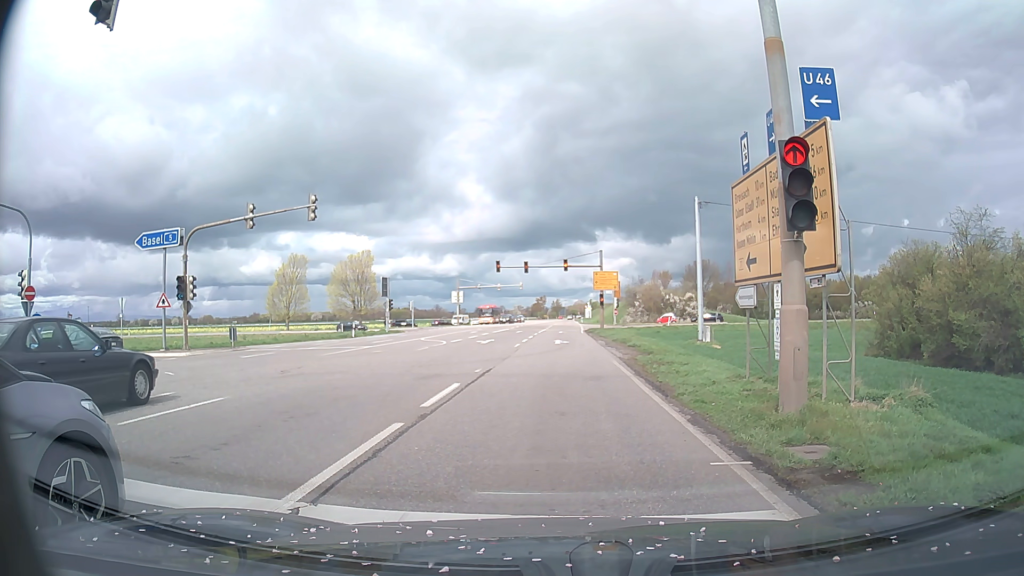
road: primary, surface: asphalt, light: Day
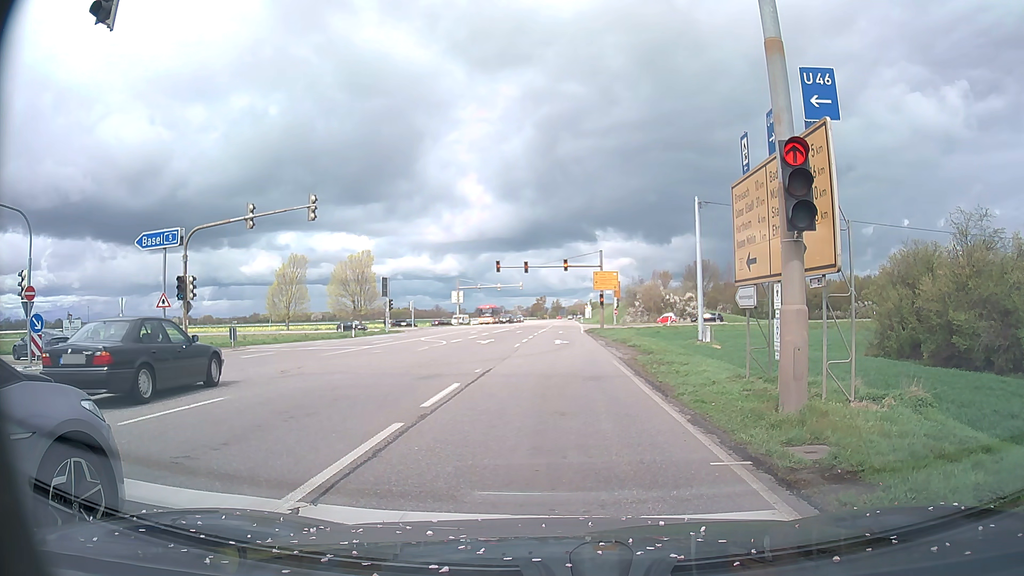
(0.0, 0.0) m; 0°
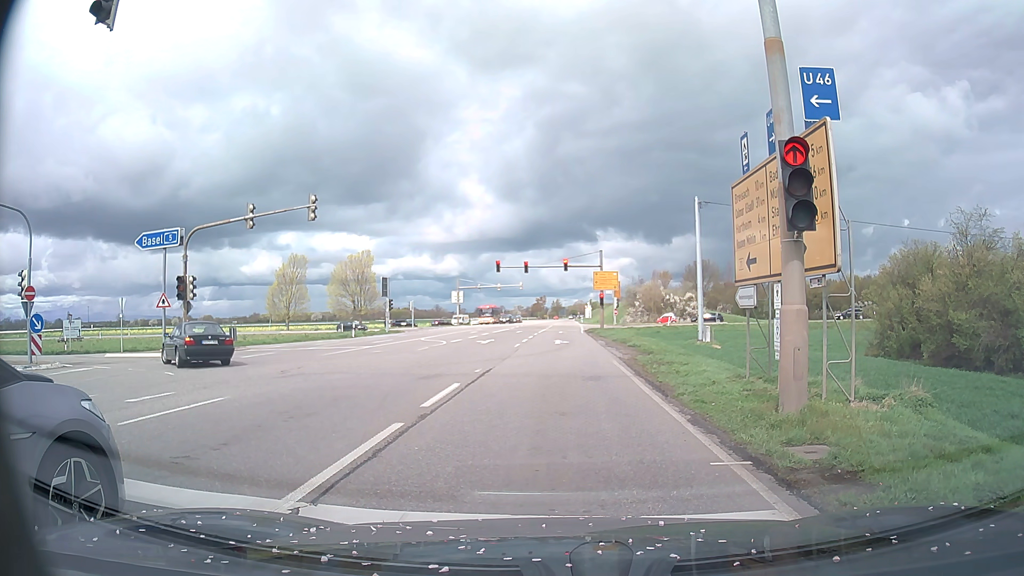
(0.0, 0.0) m; 0°
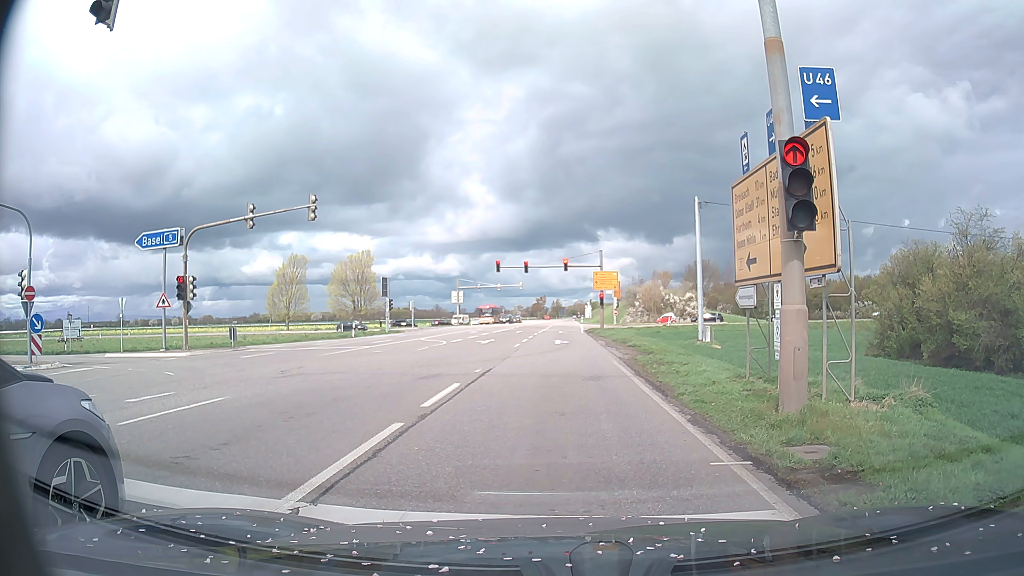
(0.0, 0.0) m; 0°
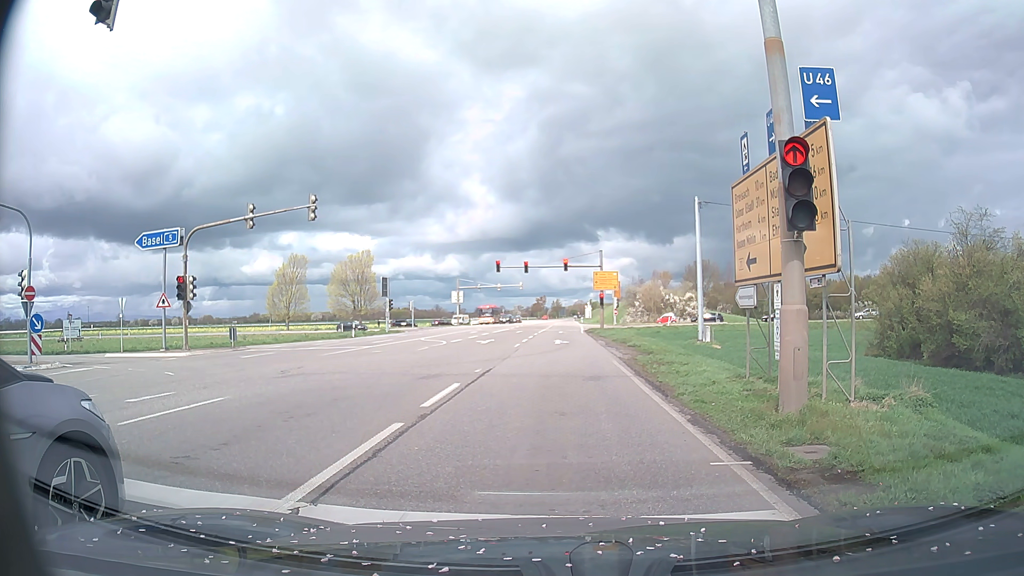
(0.0, 0.0) m; 0°
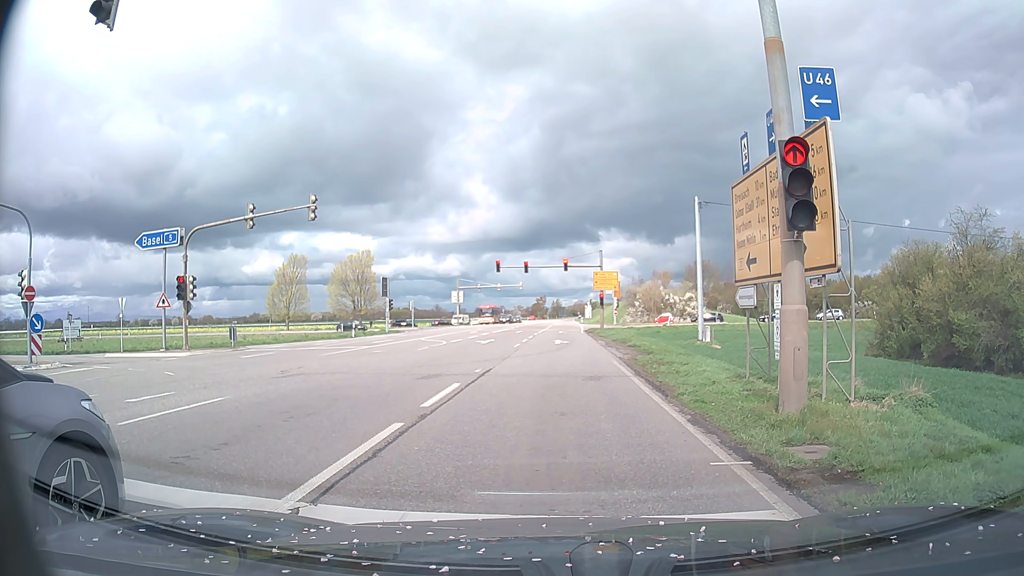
(0.0, 0.0) m; 0°
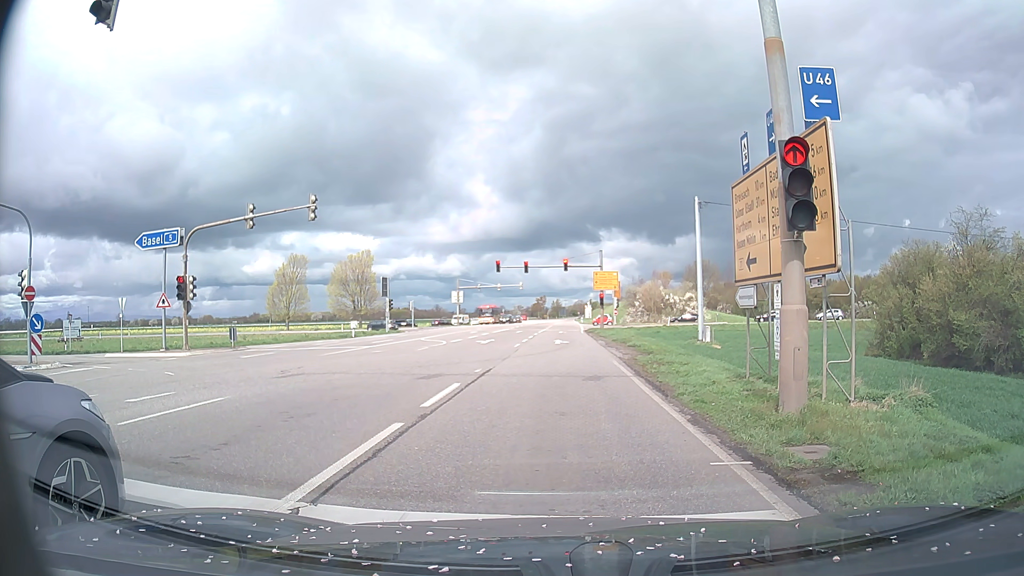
(0.0, 0.0) m; 0°
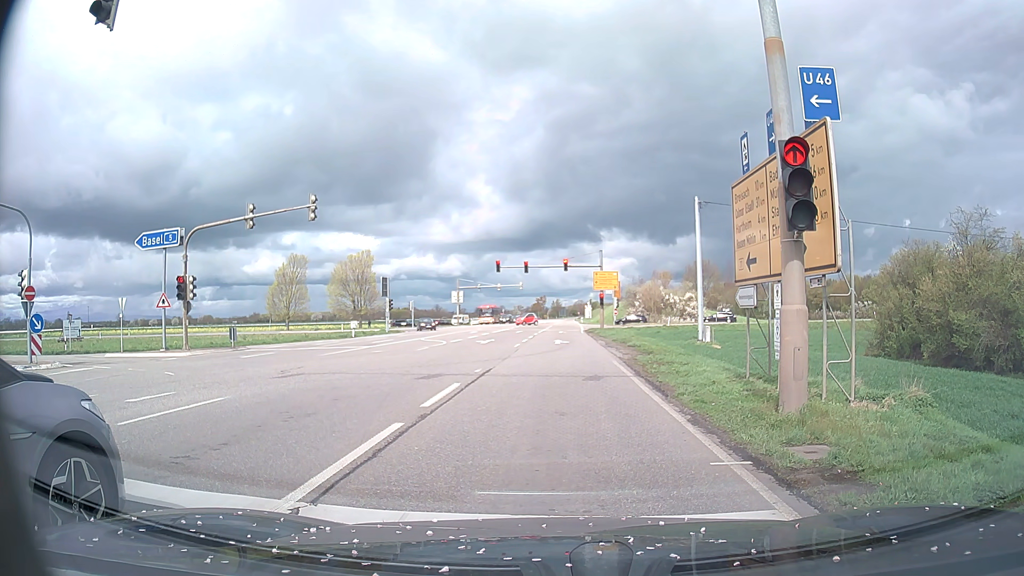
(0.0, 0.0) m; 0°
